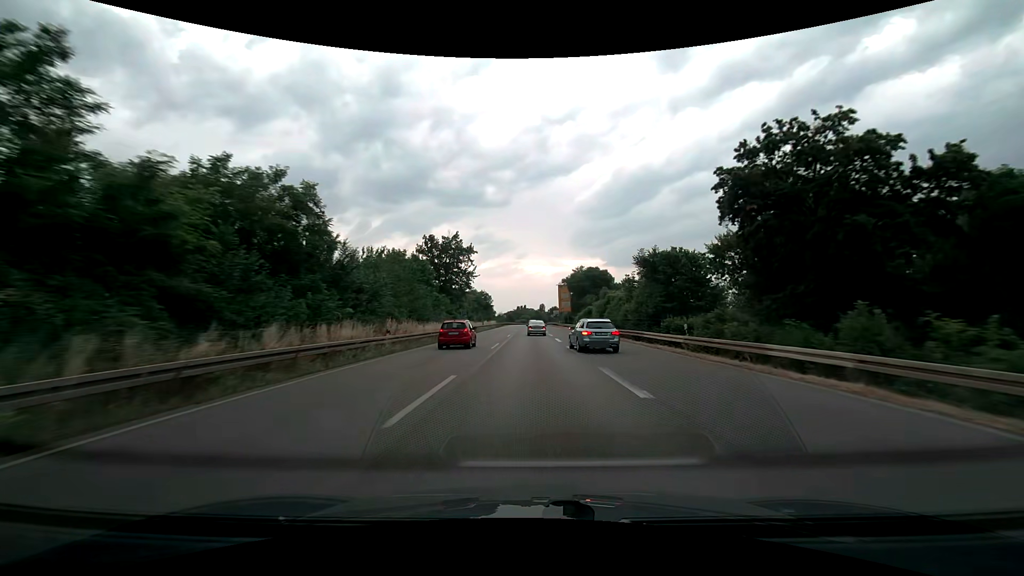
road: trunk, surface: asphalt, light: Day
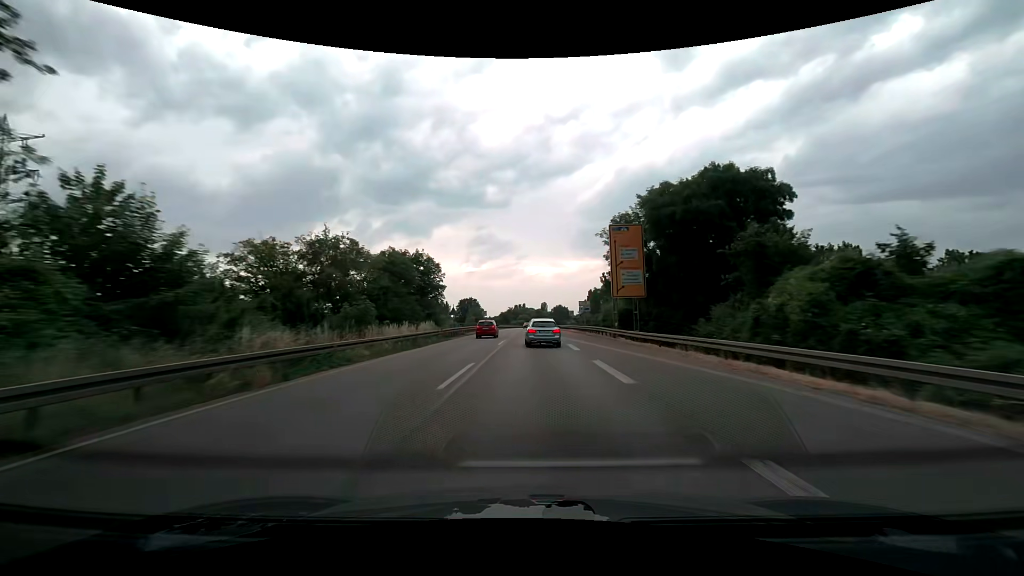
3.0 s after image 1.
(+0.1, +70.1) m; 0°
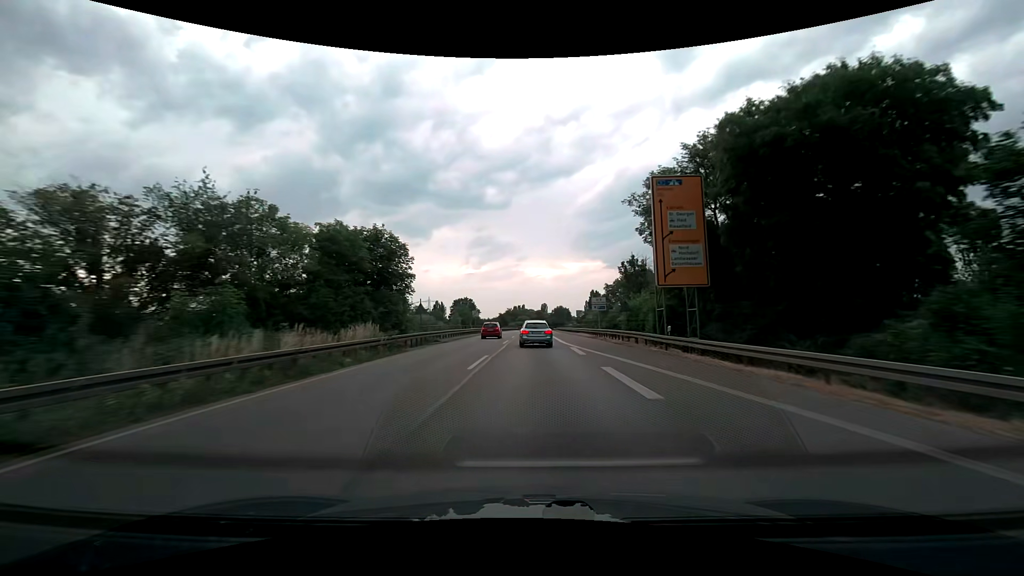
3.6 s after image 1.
(0.0, +14.0) m; 0°
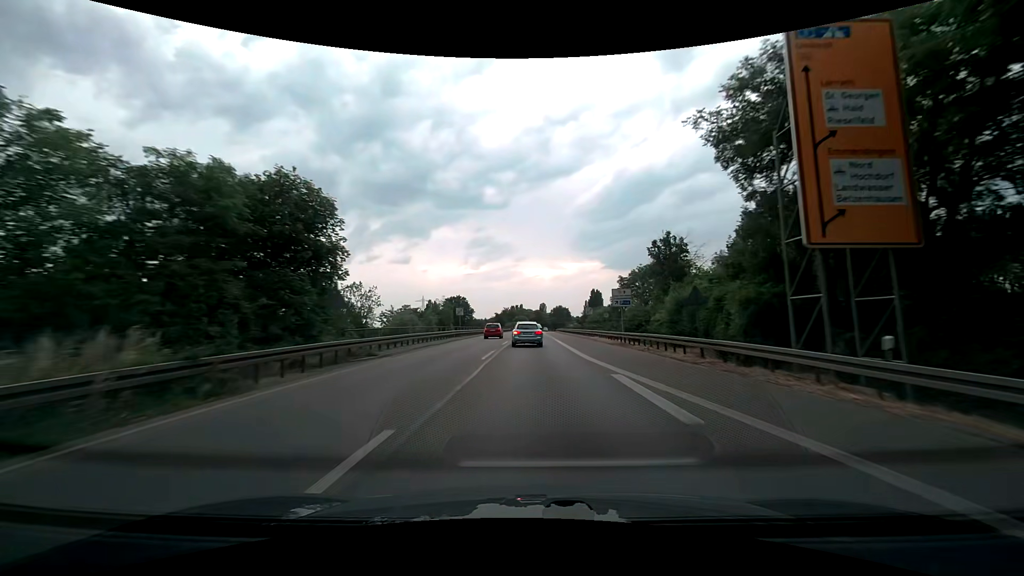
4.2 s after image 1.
(0.0, +14.1) m; 0°
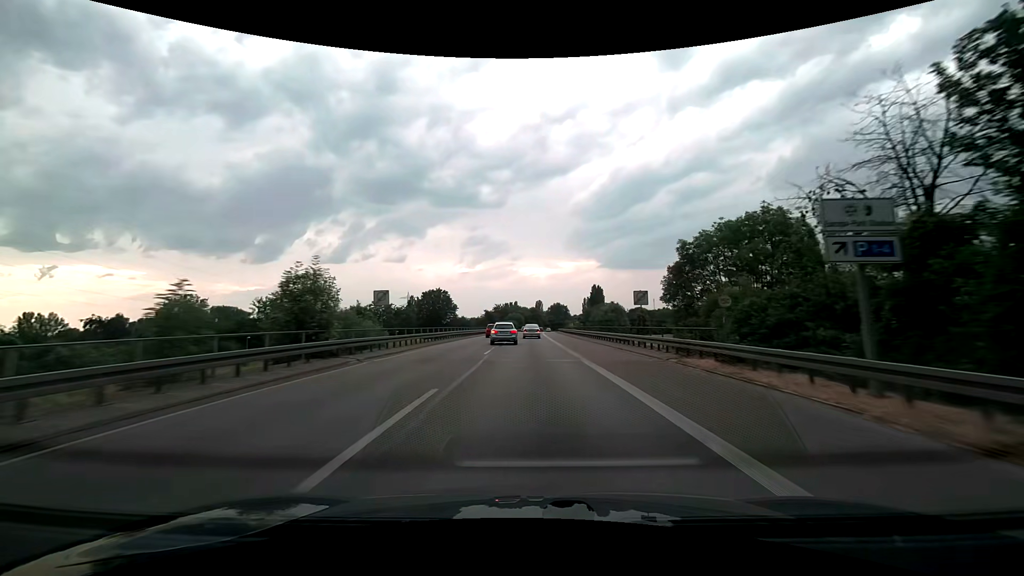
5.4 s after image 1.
(+0.1, +28.7) m; +1°
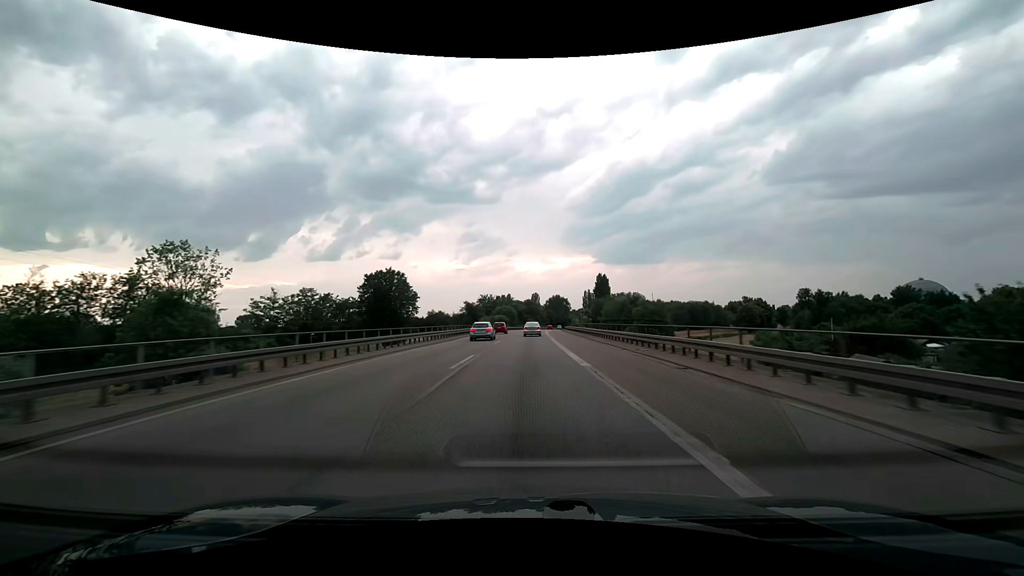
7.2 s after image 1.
(+0.1, +43.5) m; 0°
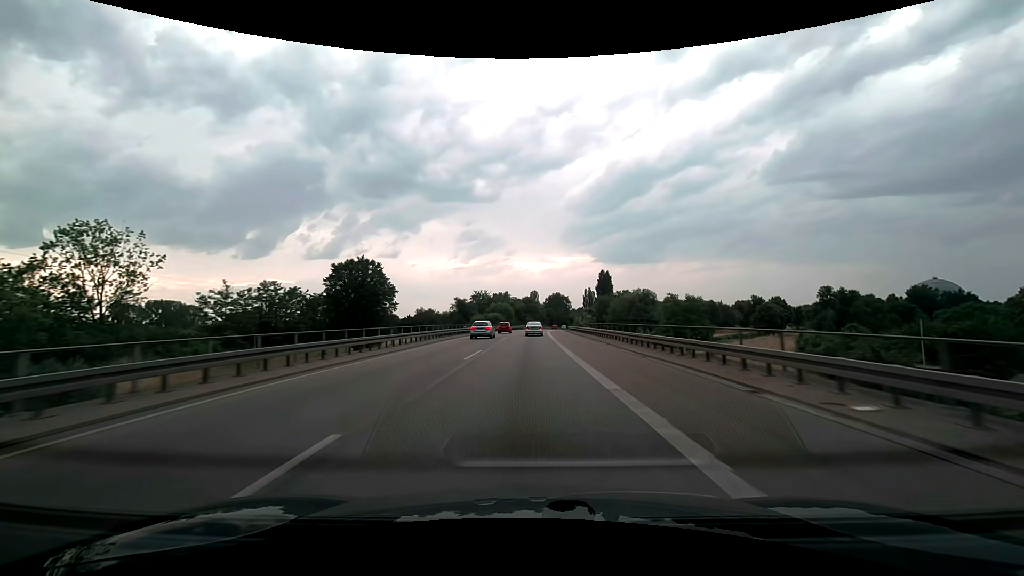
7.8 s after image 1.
(0.0, +14.5) m; 0°
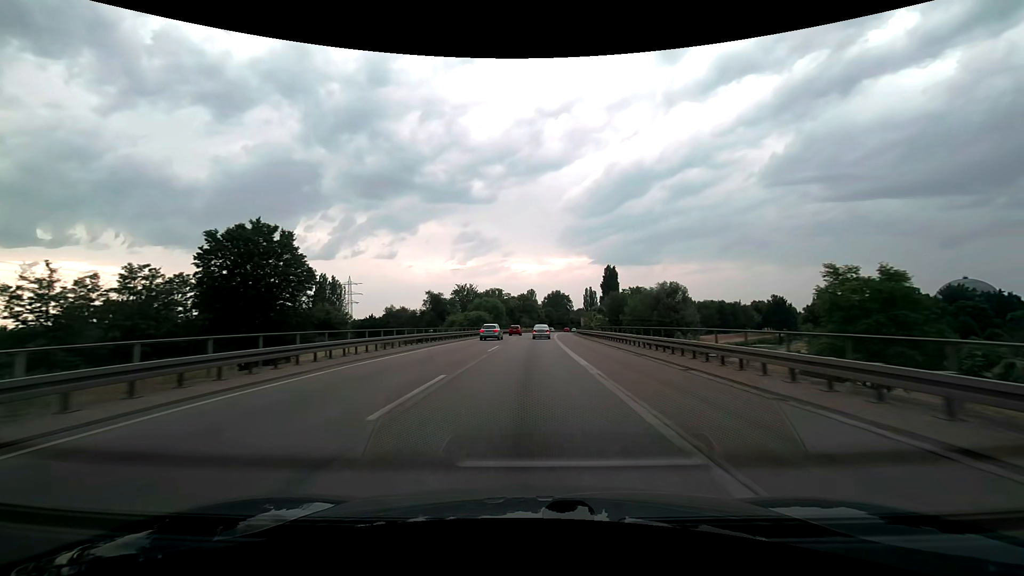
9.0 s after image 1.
(+0.1, +29.0) m; 0°
(0, +10) (0, +20) (0, +30) (+1, +40) (+1, +50) (+2, +60) (+2, +70) (+3, +80) (+3, +90) (+4, +100) m
